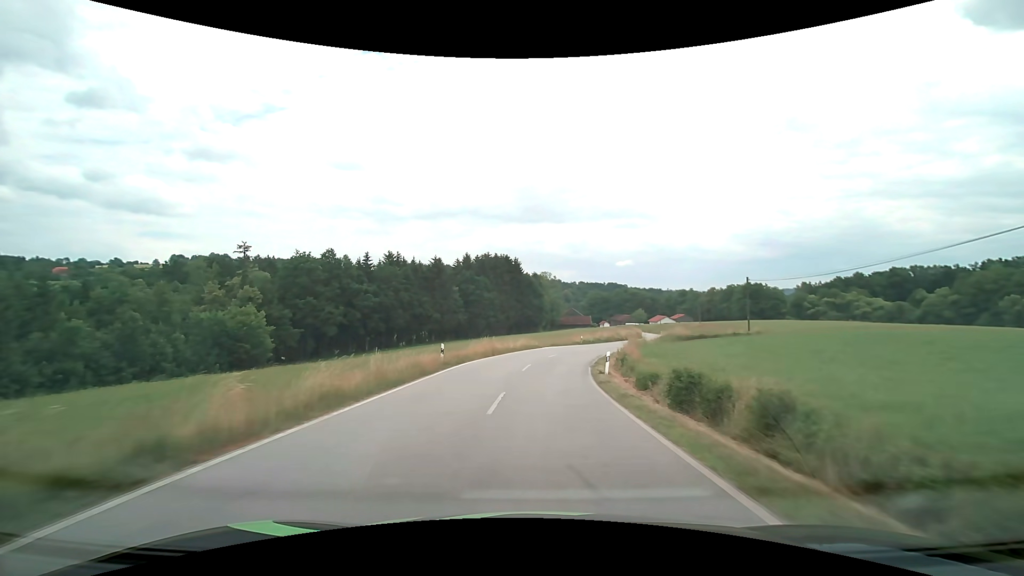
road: secondary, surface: asphalt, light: Day
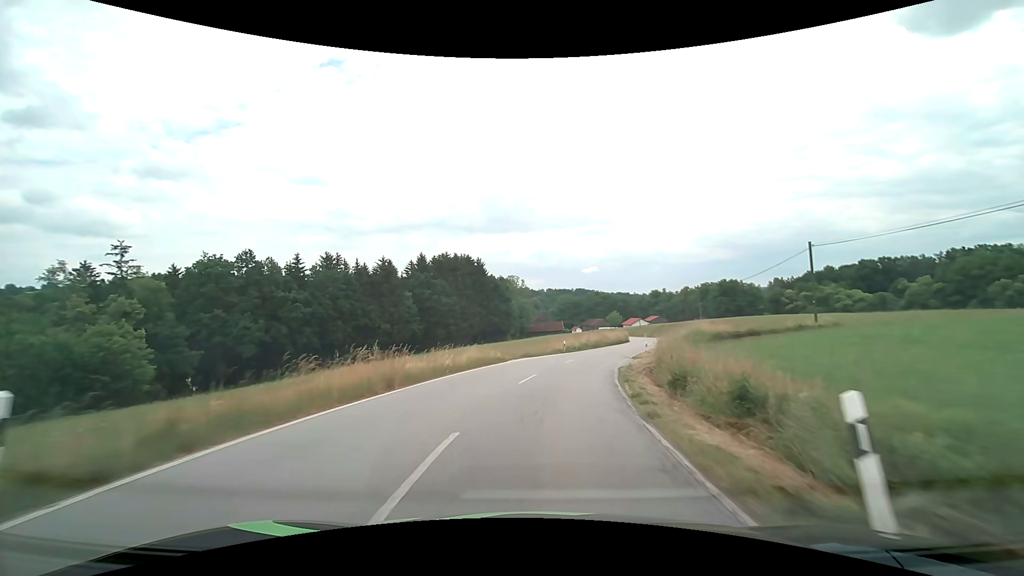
(+0.5, +17.9) m; +3°
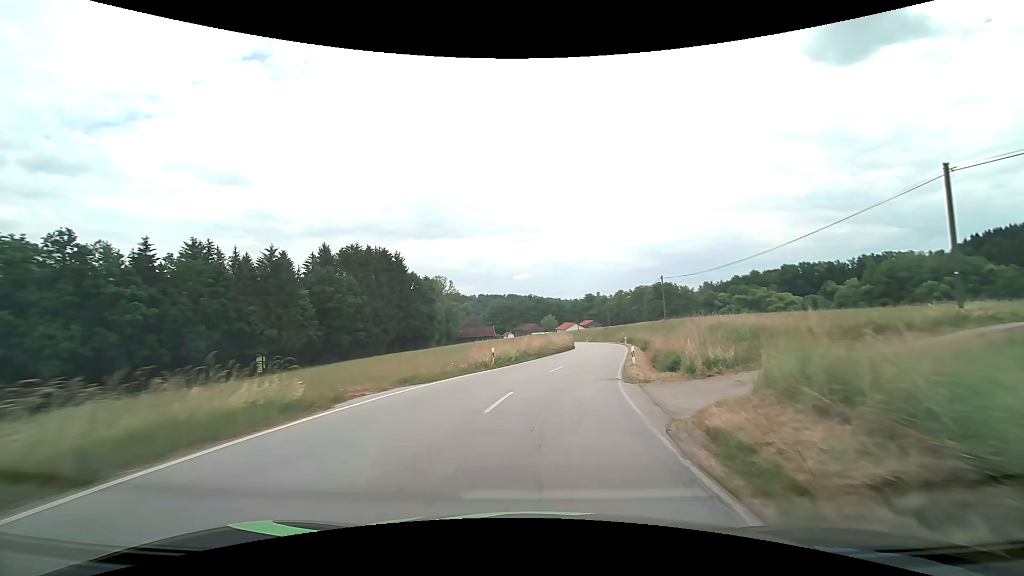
(+1.0, +17.9) m; +7°
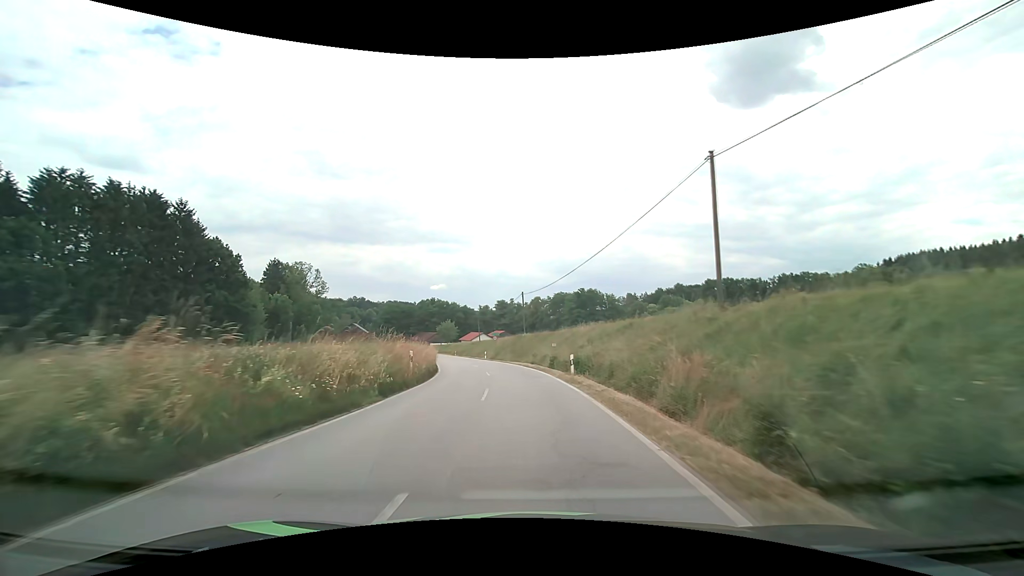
(+6.5, +43.5) m; +11°
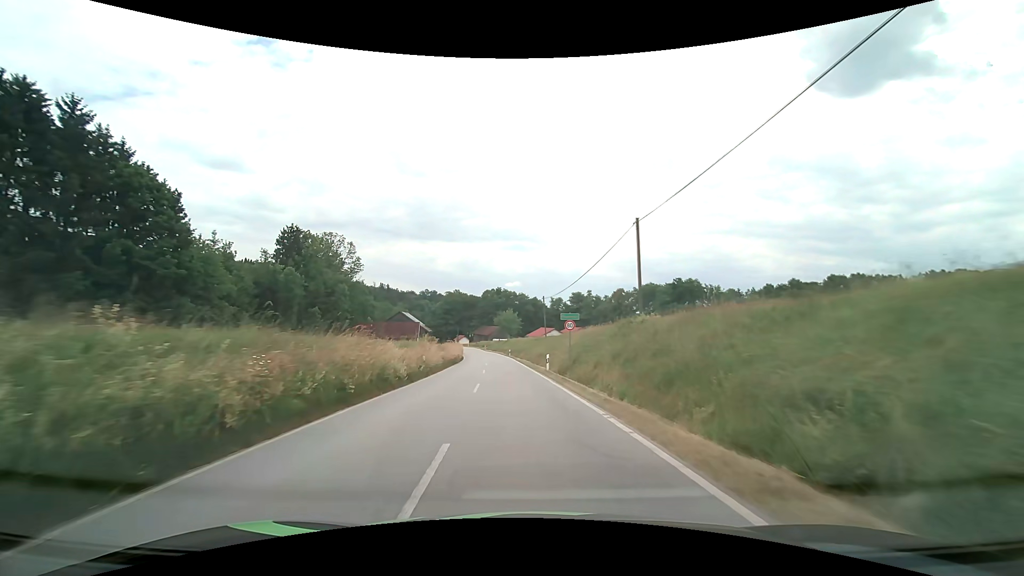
(-2.3, +33.9) m; -8°
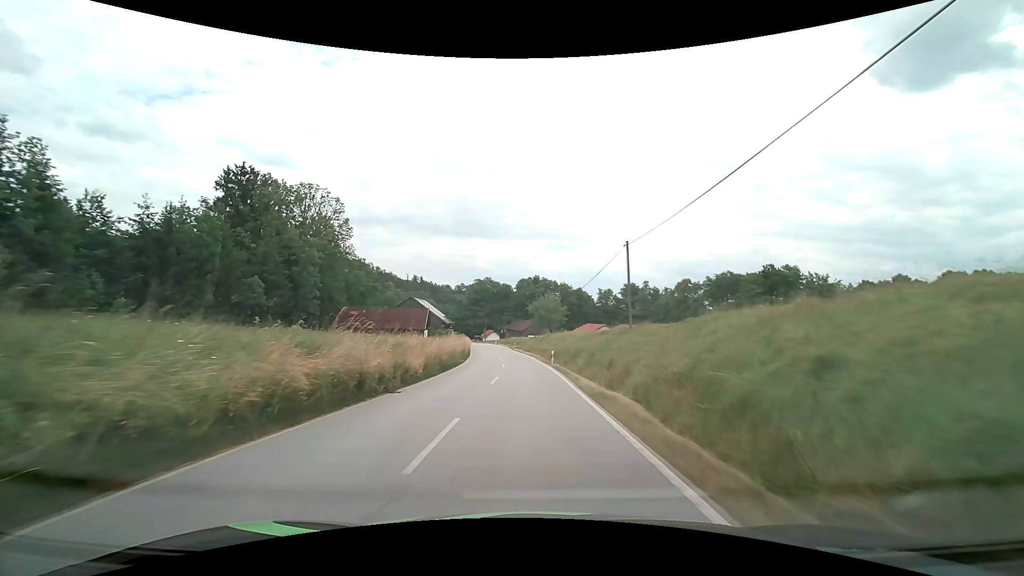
(-1.7, +33.9) m; -5°
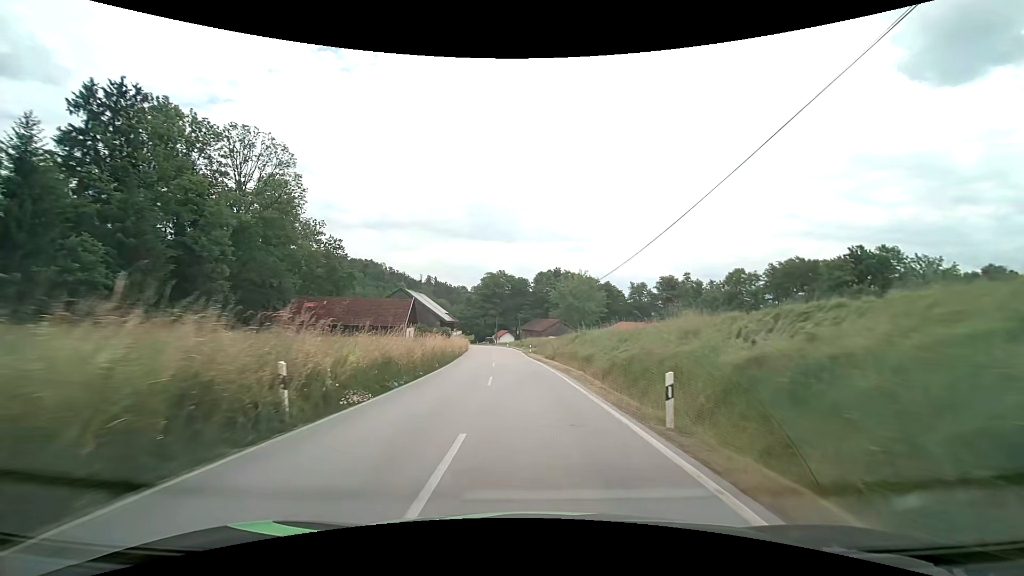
(-0.4, +26.0) m; -2°
